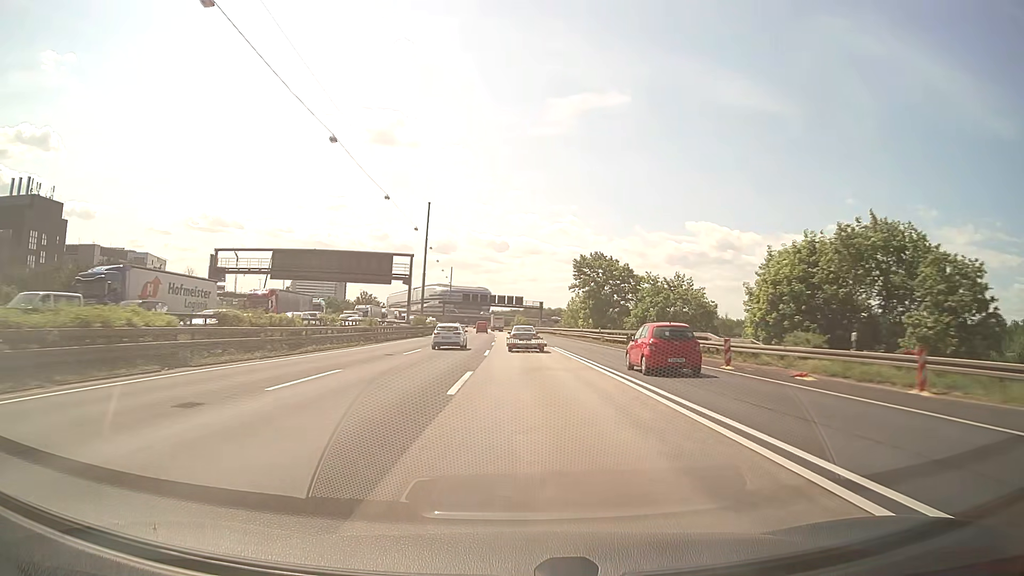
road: motorway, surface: asphalt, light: Day
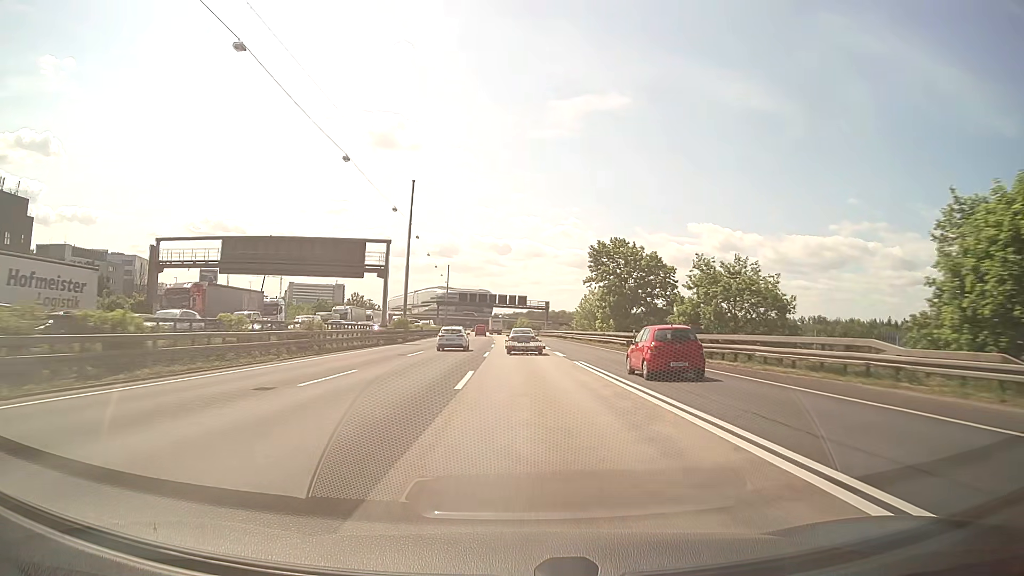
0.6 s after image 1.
(0.0, +15.9) m; 0°
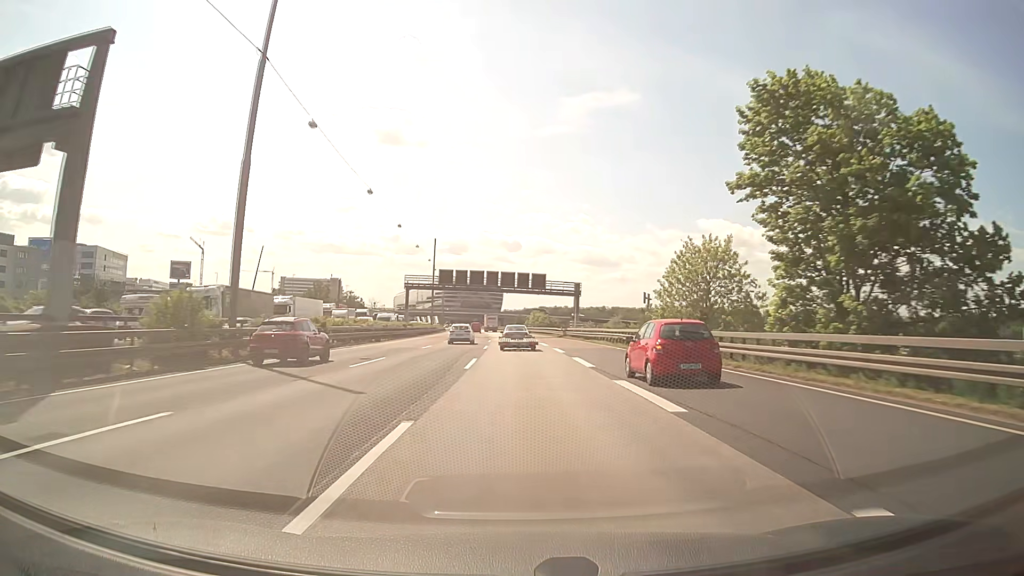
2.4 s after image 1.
(-0.4, +48.1) m; -1°
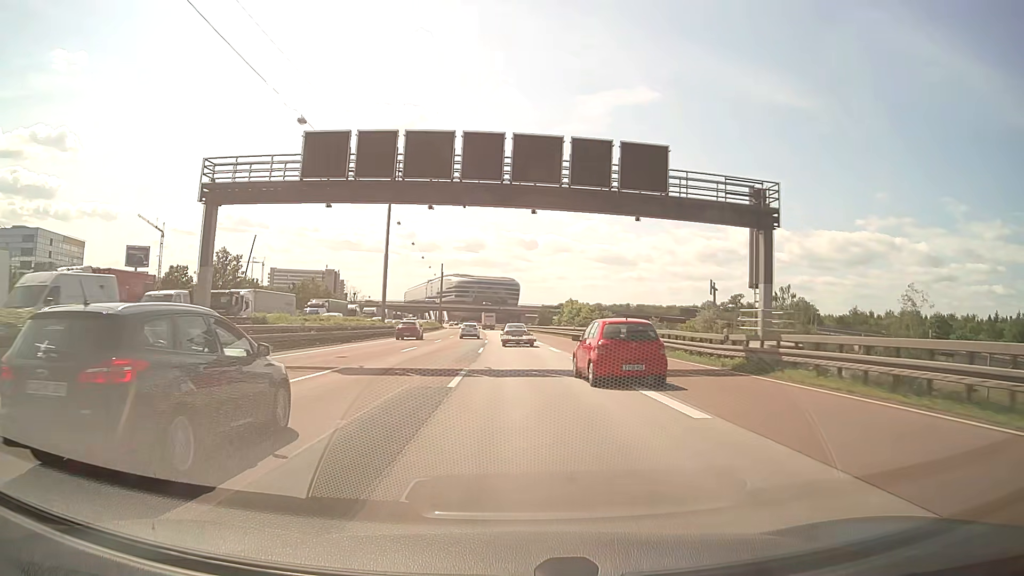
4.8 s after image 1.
(-1.2, +60.3) m; -2°
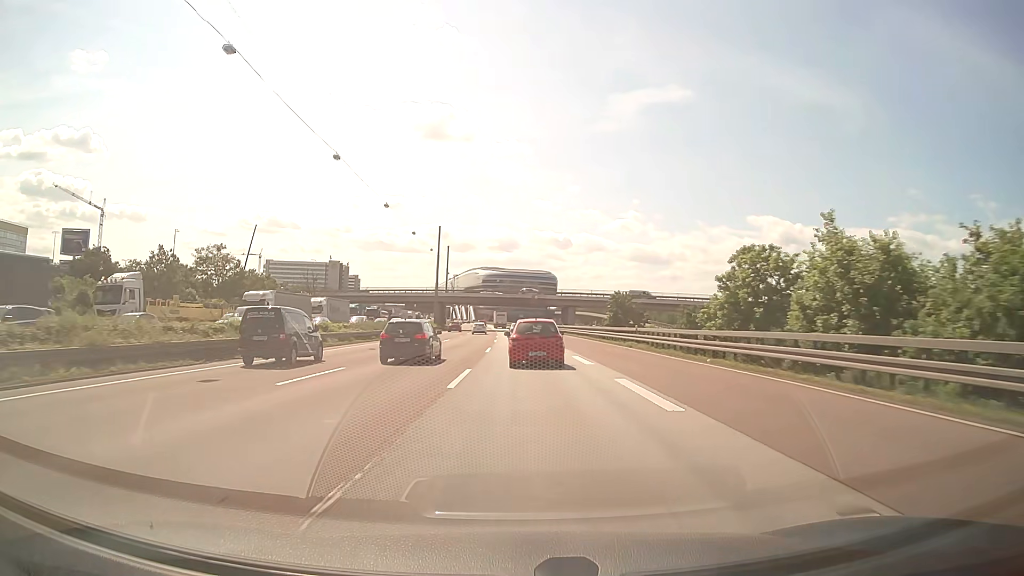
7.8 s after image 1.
(-1.4, +72.1) m; -3°
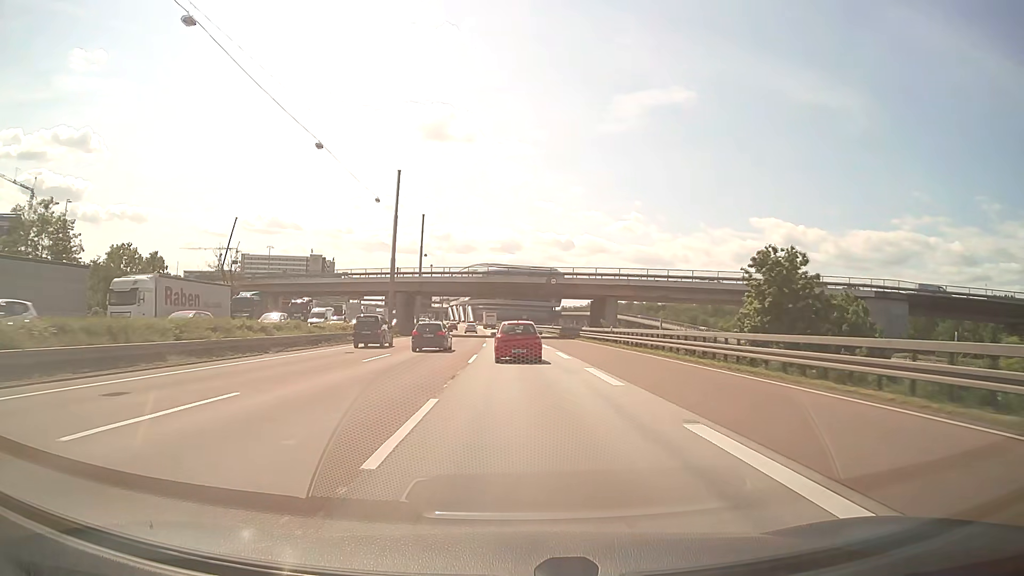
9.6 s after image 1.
(-0.2, +43.7) m; 0°
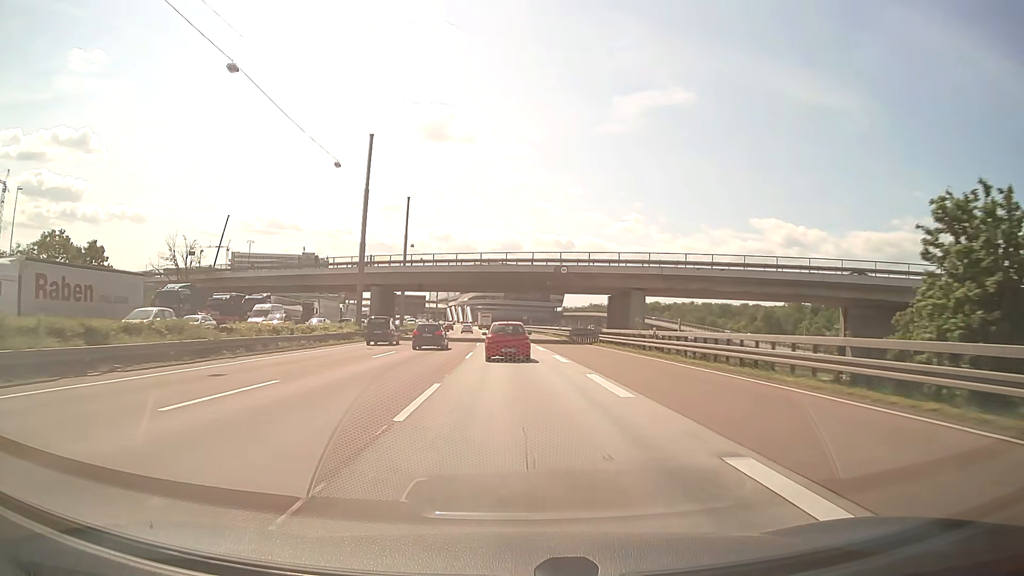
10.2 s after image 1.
(0.0, +14.7) m; 0°
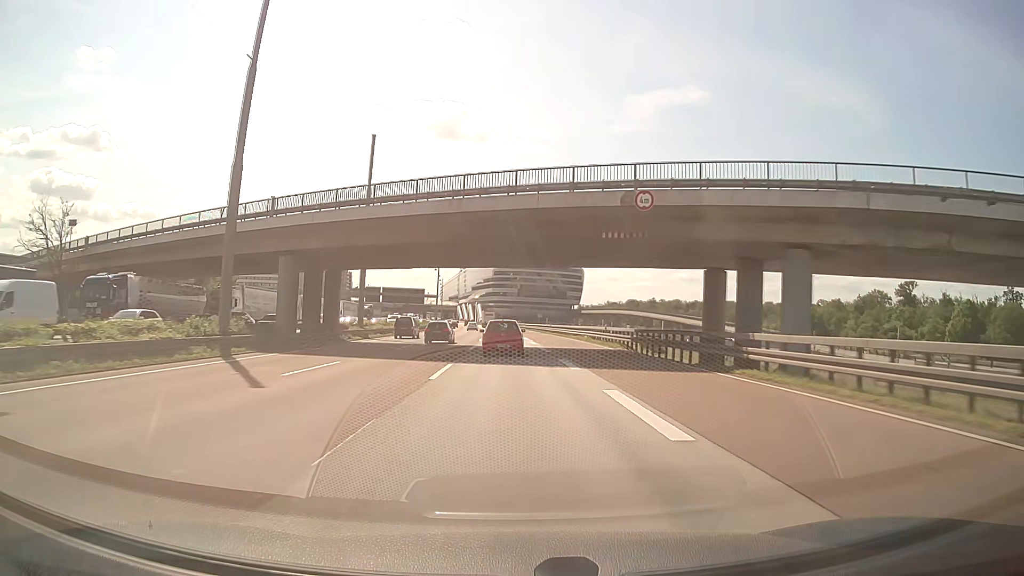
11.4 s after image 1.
(-0.2, +29.3) m; -1°
(0, +10) (0, +20) (0, +30) (-1, +40) (-1, +50) (-1, +60) (-2, +70) (-2, +80) (-3, +90) (-3, +100) m
